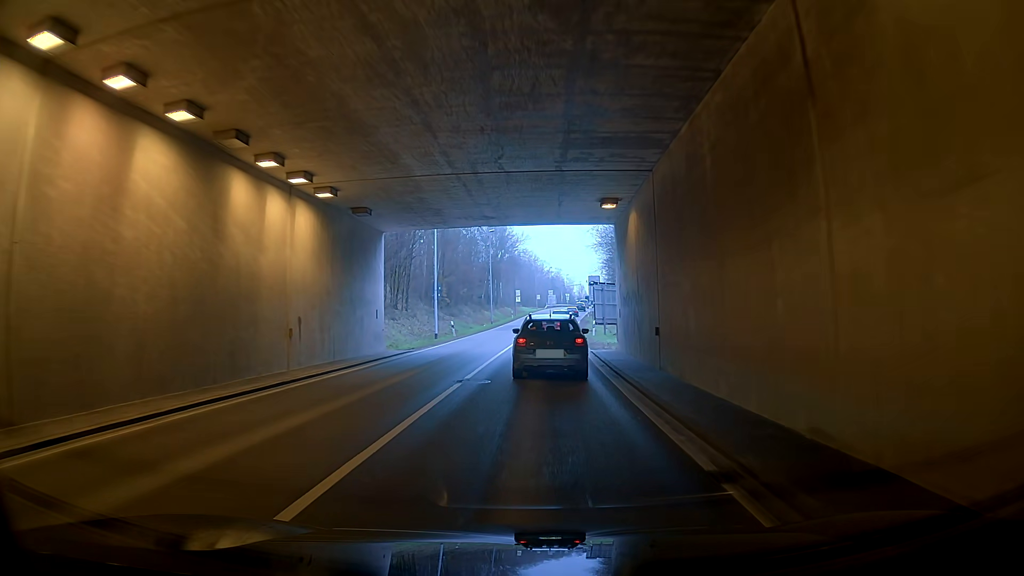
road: secondary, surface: asphalt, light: Day
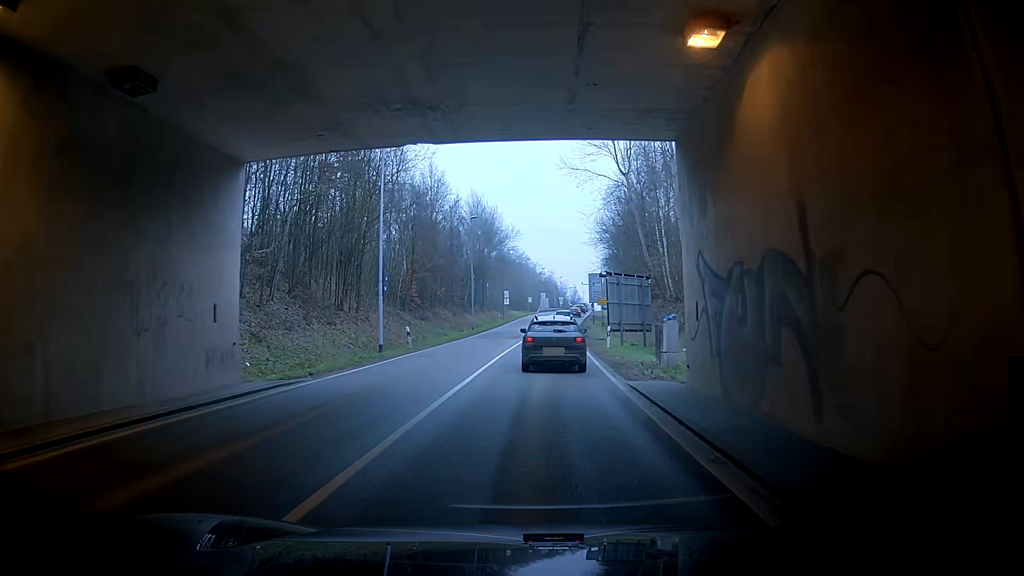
(0.0, +13.0) m; 0°
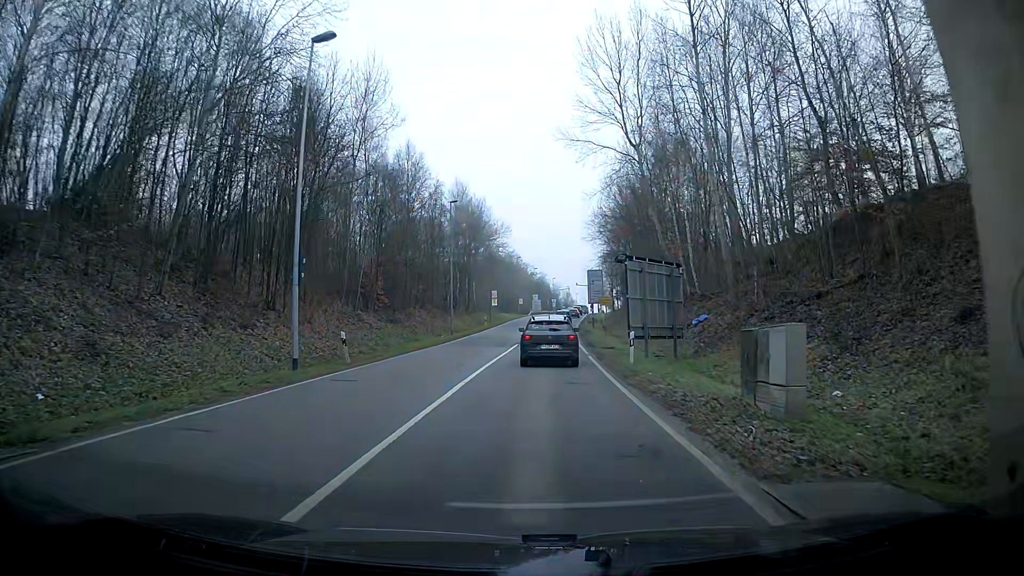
(-0.1, +9.6) m; -2°
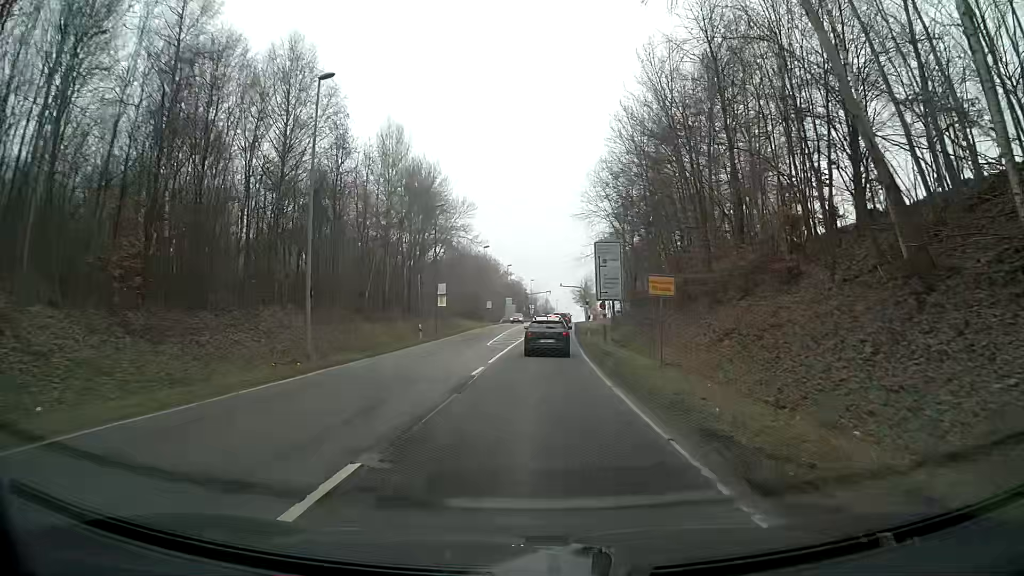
(+2.4, +28.8) m; +8°
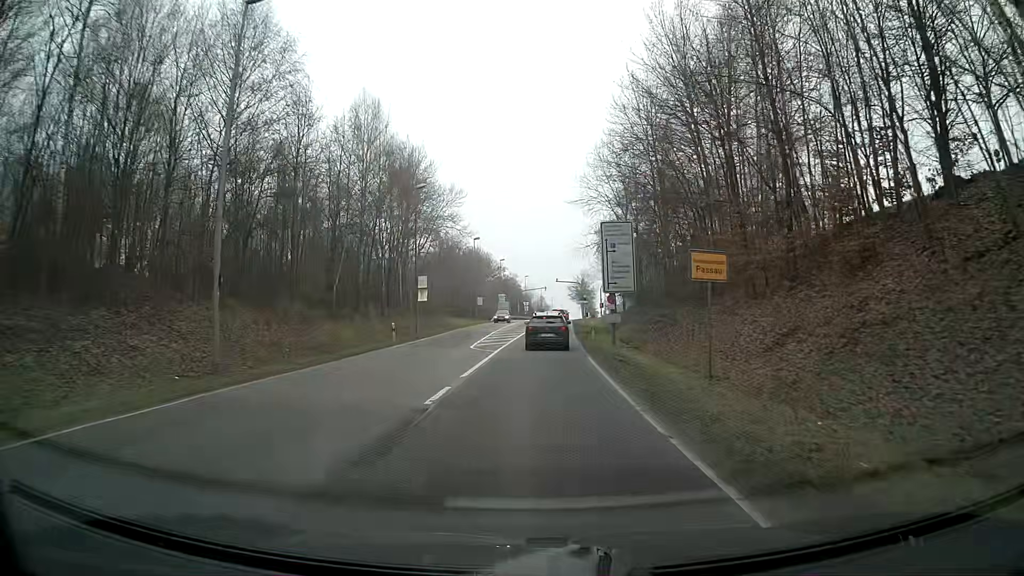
(0.0, +6.6) m; 0°
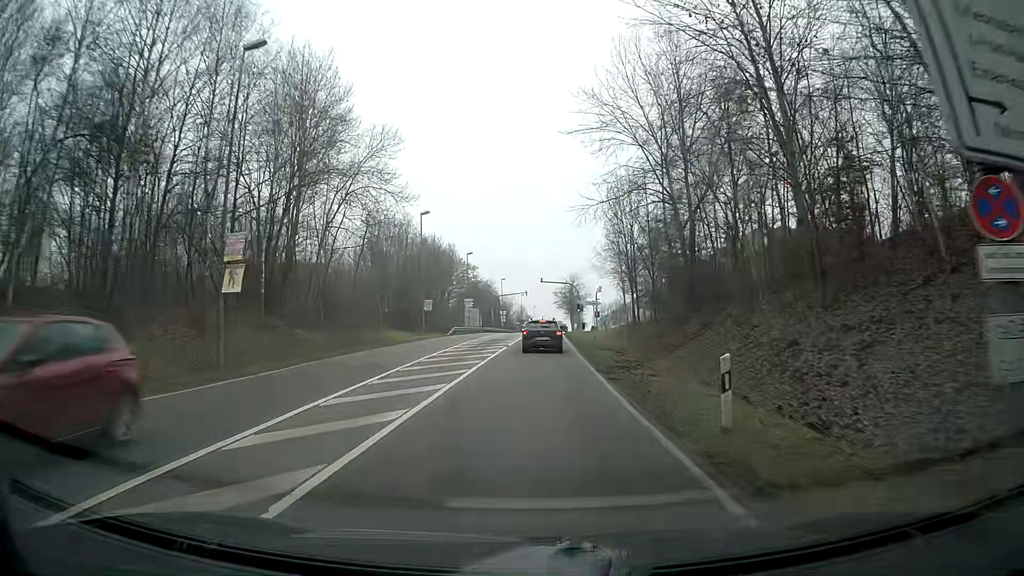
(+0.4, +27.4) m; +1°
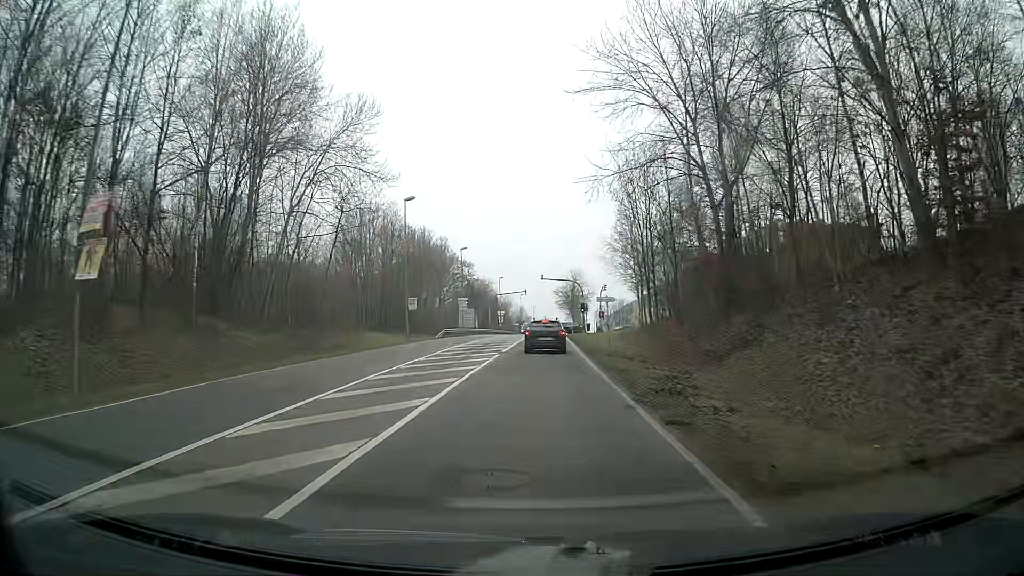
(0.0, +7.0) m; 0°
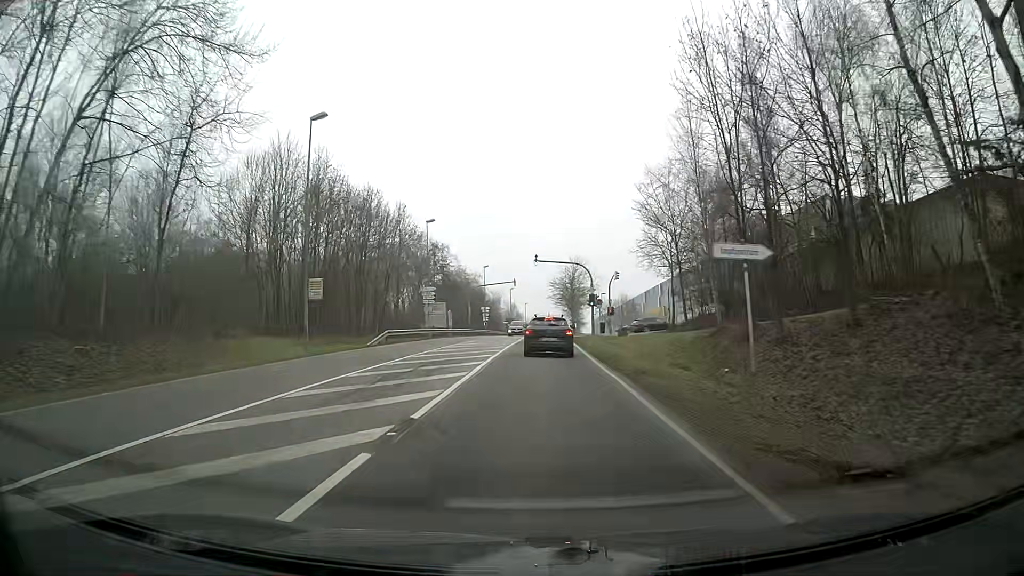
(+0.1, +20.2) m; +2°
